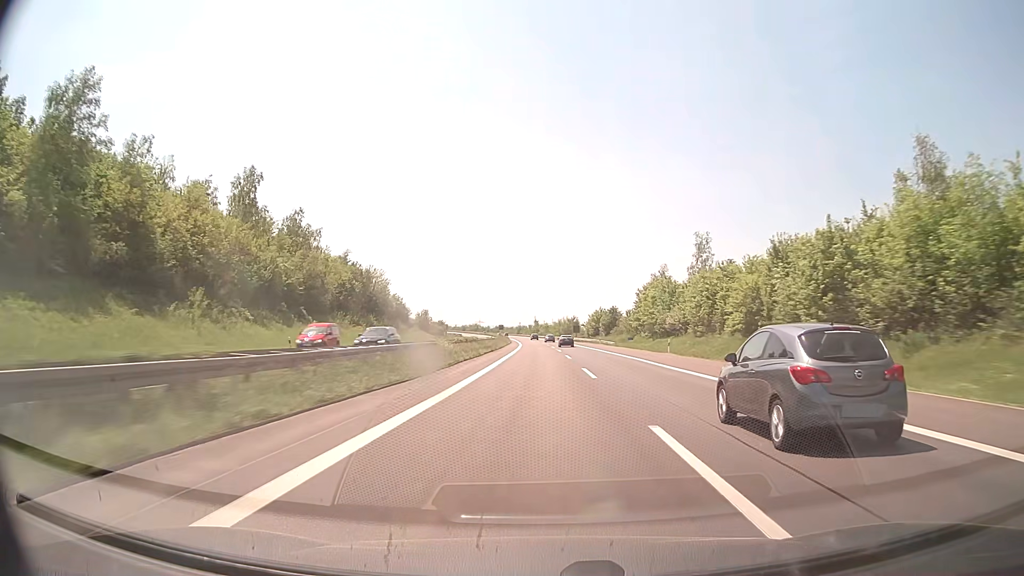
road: motorway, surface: concrete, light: Day
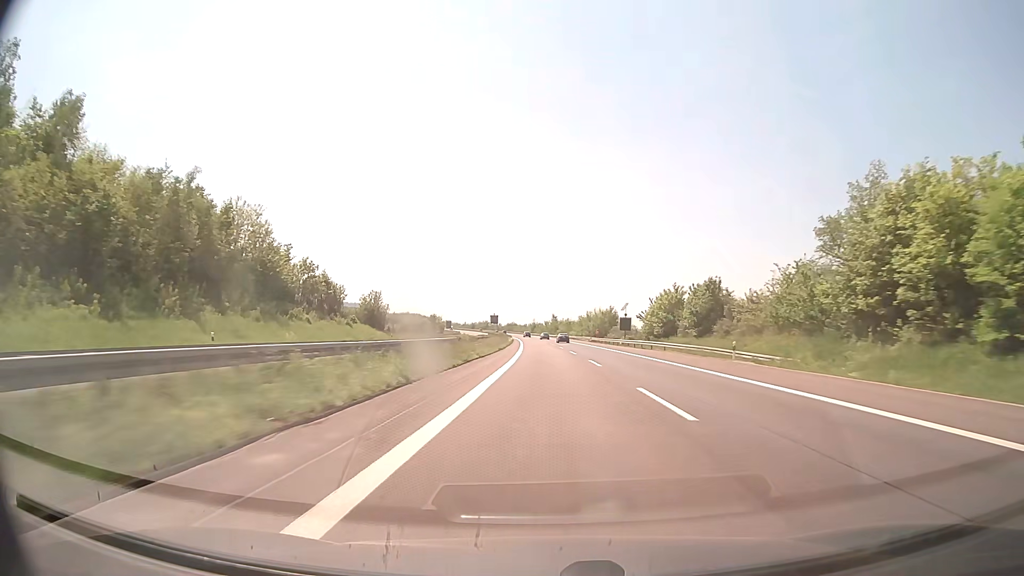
(-1.0, +64.5) m; -2°
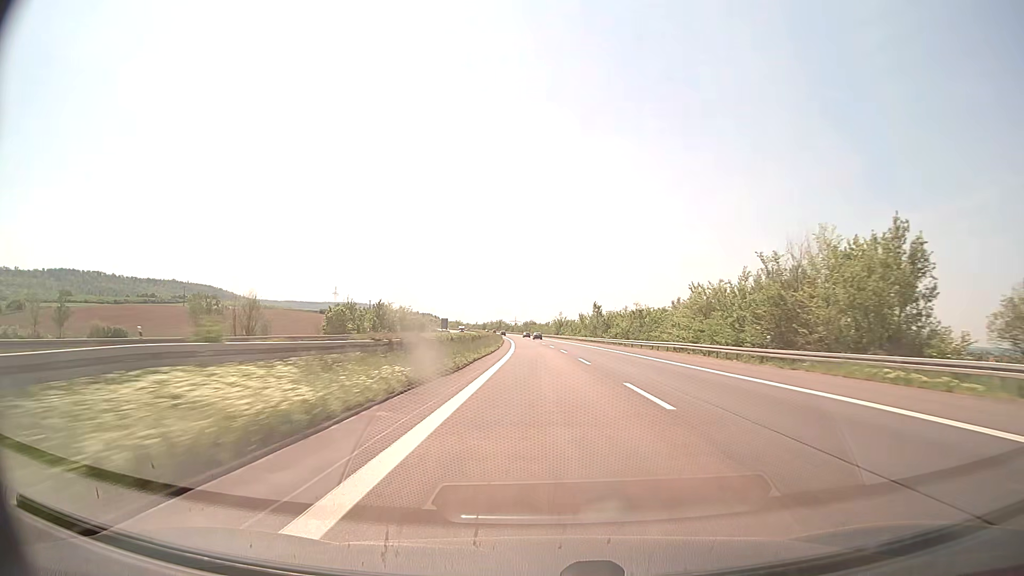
(-1.7, +105.6) m; -2°
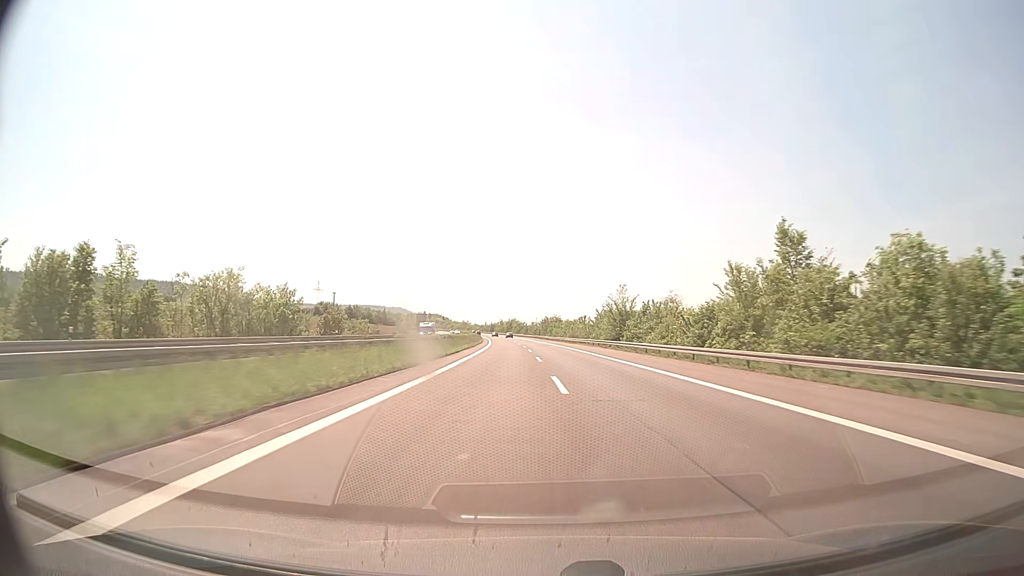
(-1.8, +103.8) m; -2°
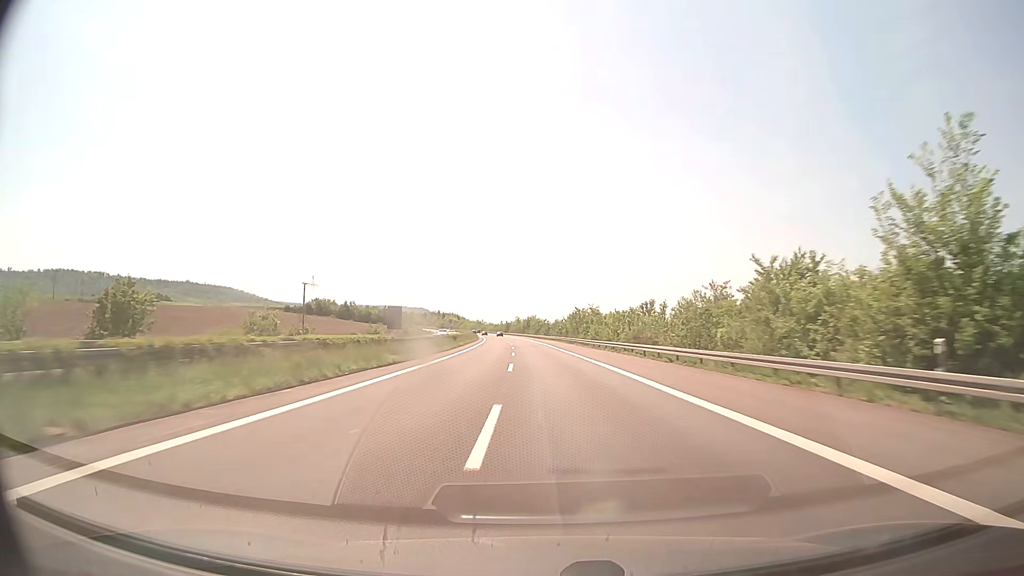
(-0.9, +61.9) m; -2°
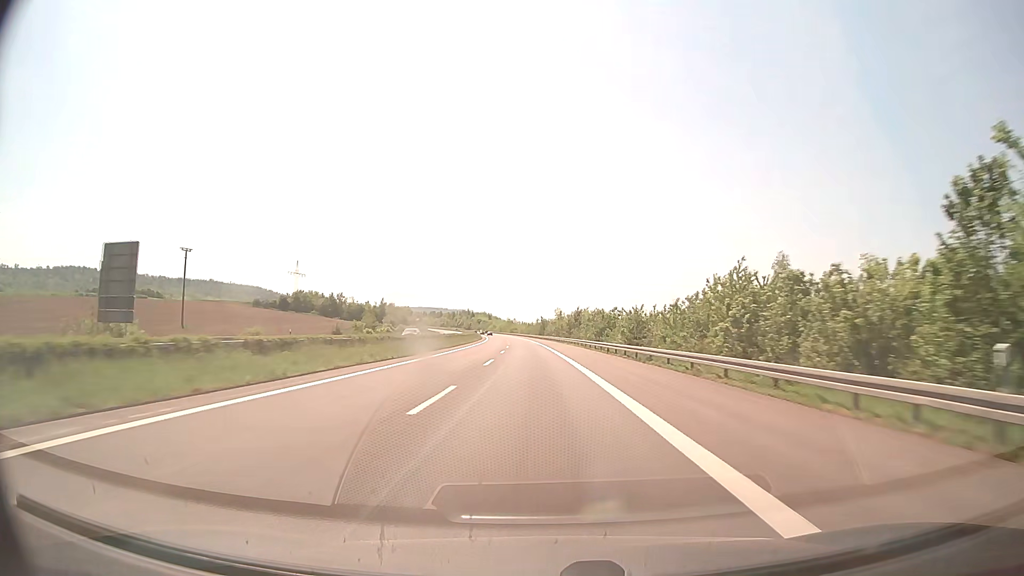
(-3.2, +102.9) m; -4°
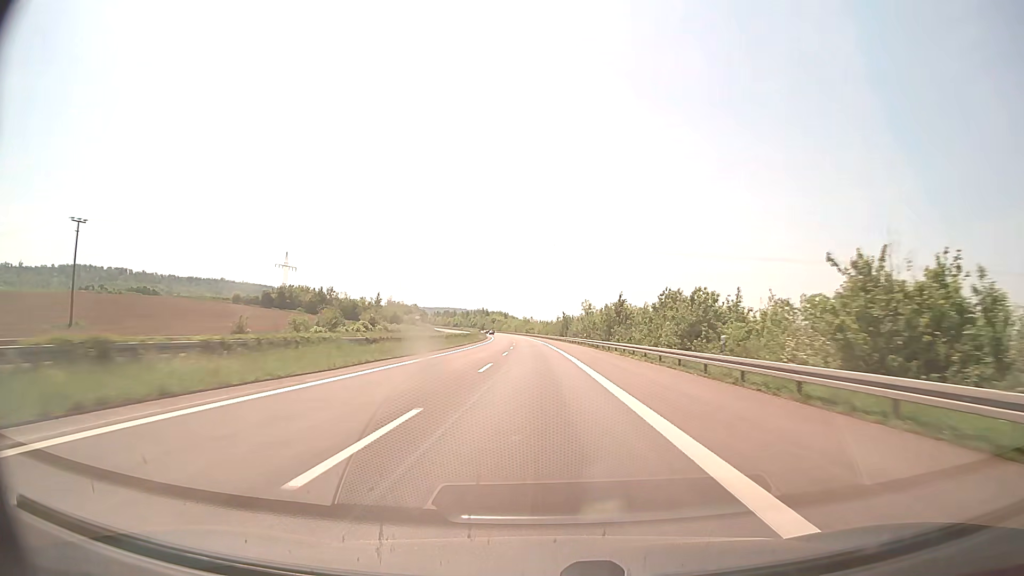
(-0.6, +41.2) m; -2°
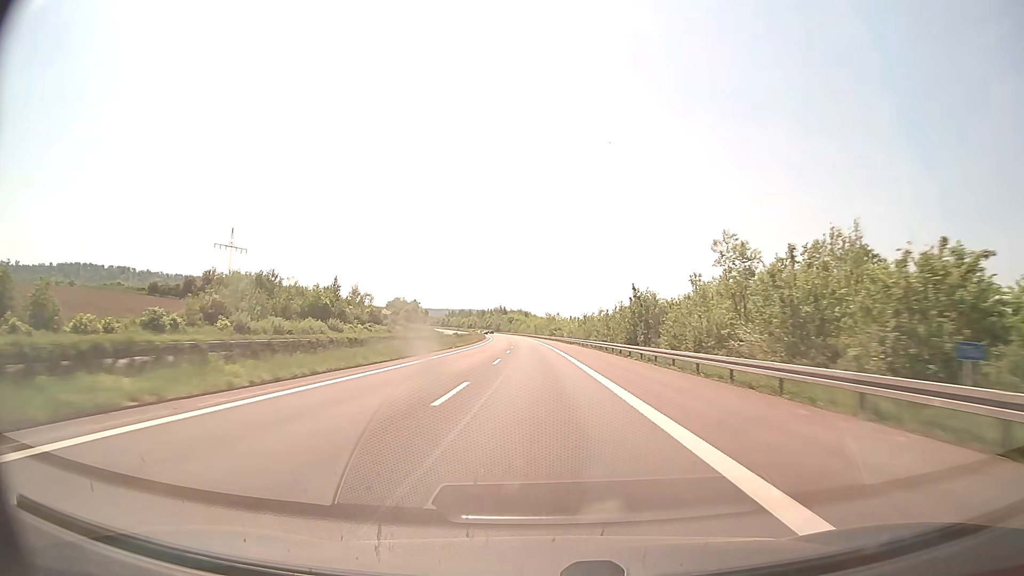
(-1.5, +82.4) m; -2°
(0, +10) (0, +20) (0, +30) (0, +40) (-1, +50) (-1, +60) (-1, +70) (-2, +80) (-2, +90) (-3, +100) m
